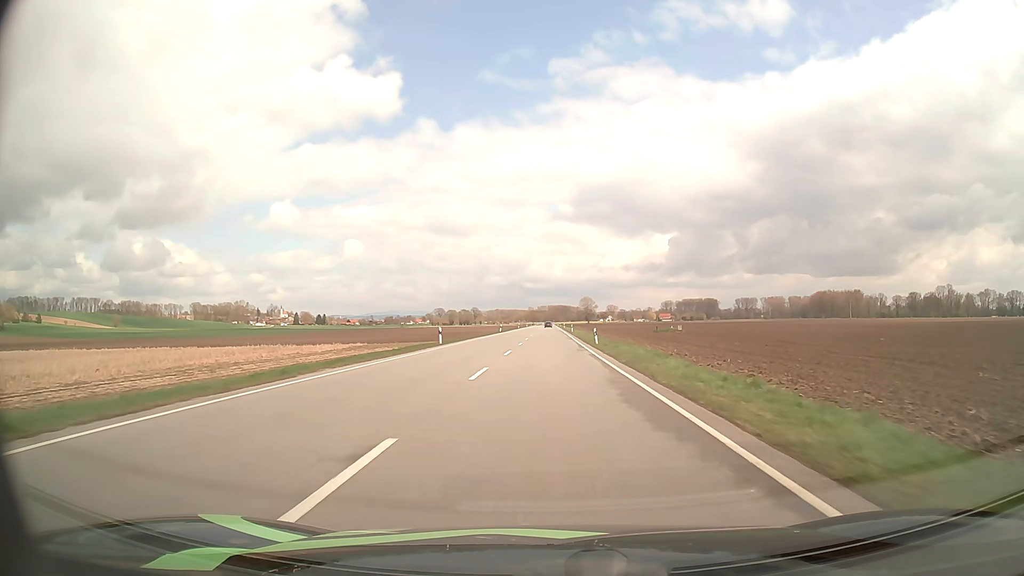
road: primary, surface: asphalt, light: Day
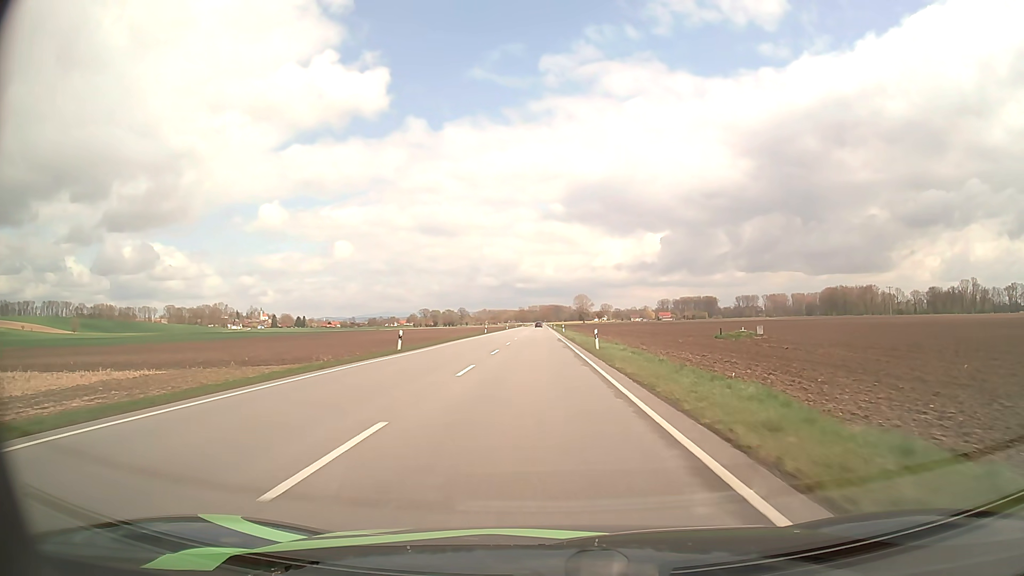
(+0.5, +57.9) m; +1°
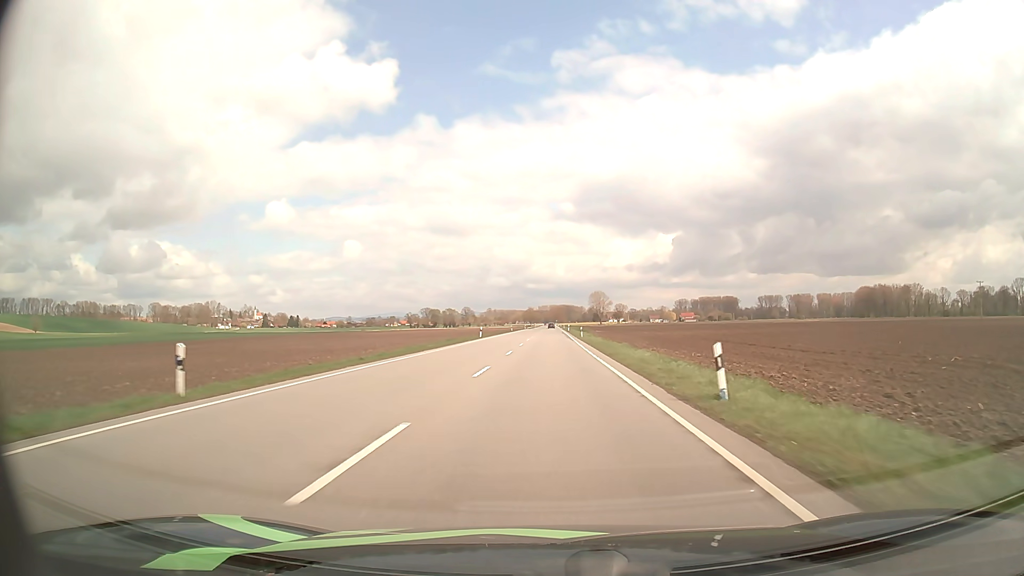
(-0.9, +71.6) m; -1°
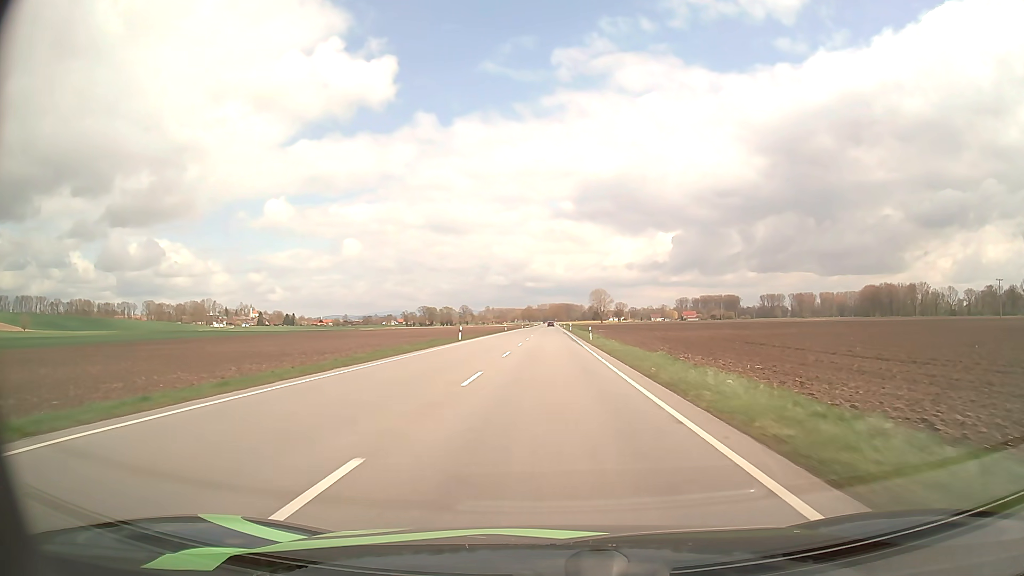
(0.0, +14.5) m; 0°
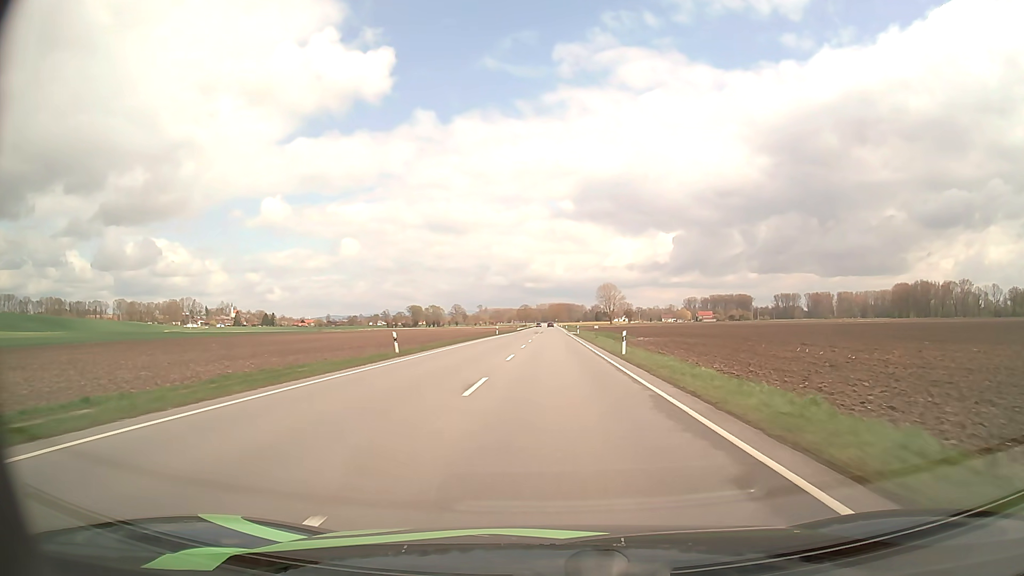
(+0.1, +73.5) m; 0°
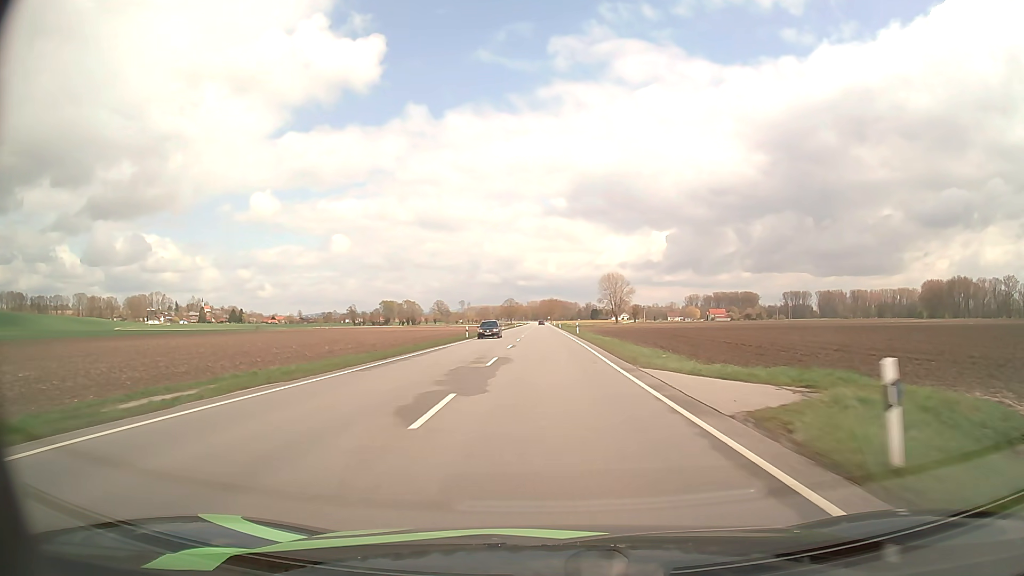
(+0.4, +75.6) m; +1°
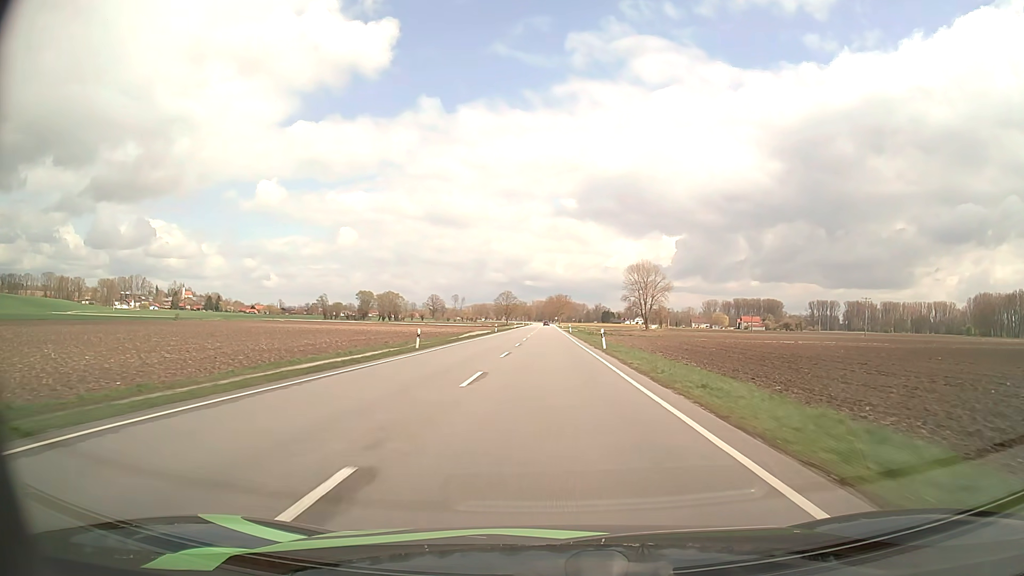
(-0.6, +78.1) m; 0°
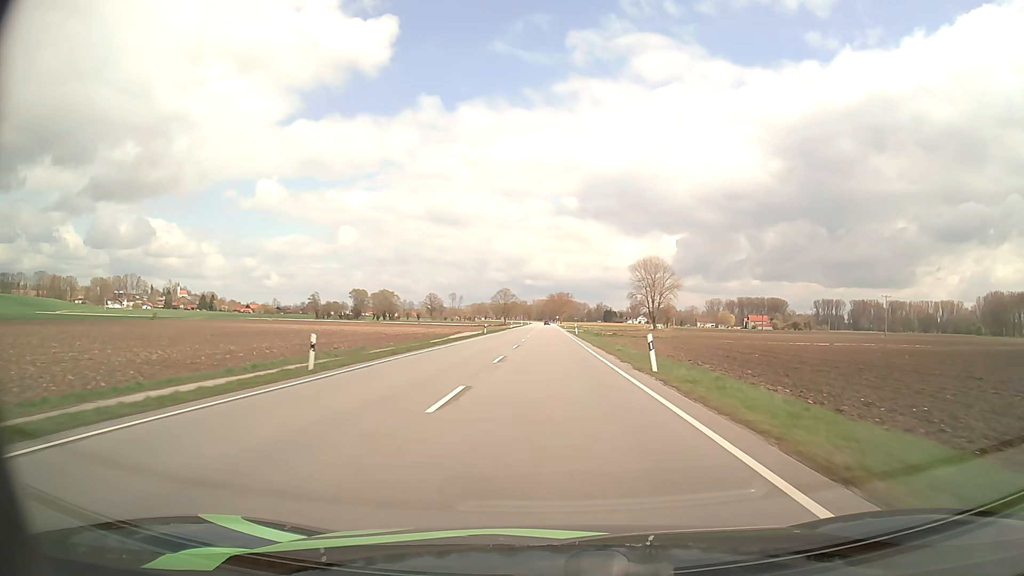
(0.0, +15.9) m; 0°
(0, +10) (0, +20) (0, +30) (0, +40) (0, +50) (0, +60) (0, +70) (0, +80) (0, +90) (0, +100) m
